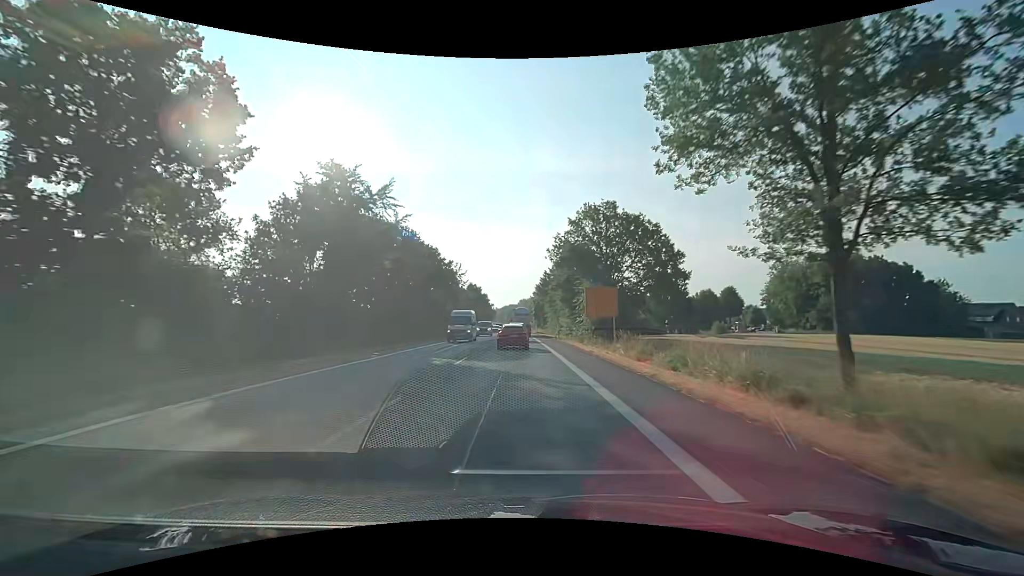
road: primary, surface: asphalt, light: Day
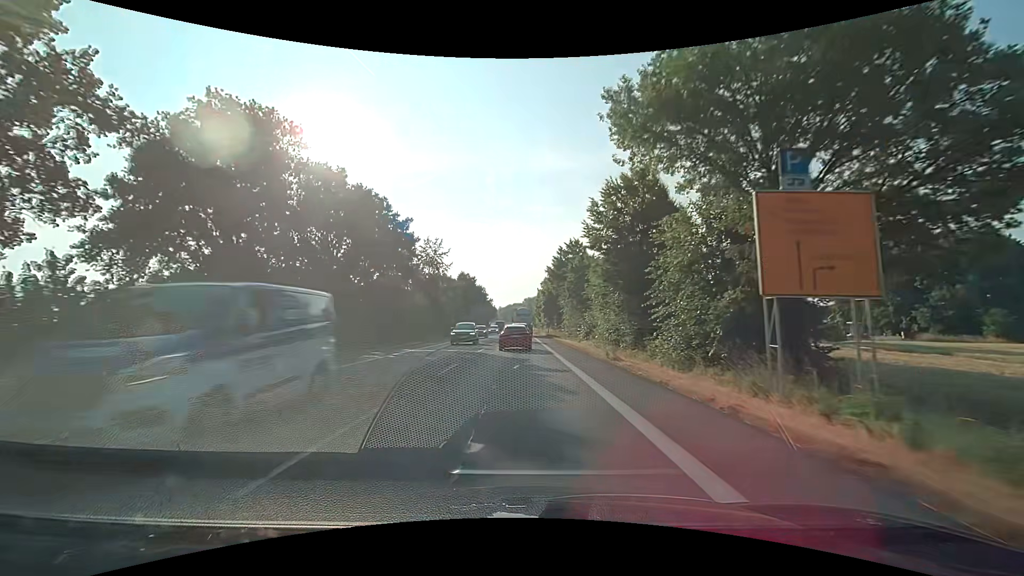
(-0.2, +27.7) m; -1°
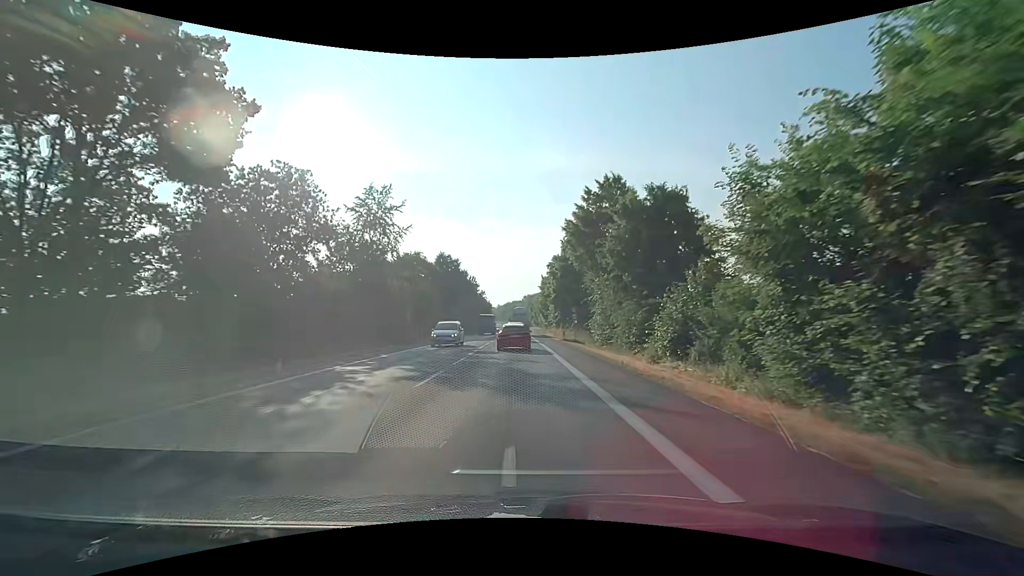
(-0.1, +26.8) m; 0°
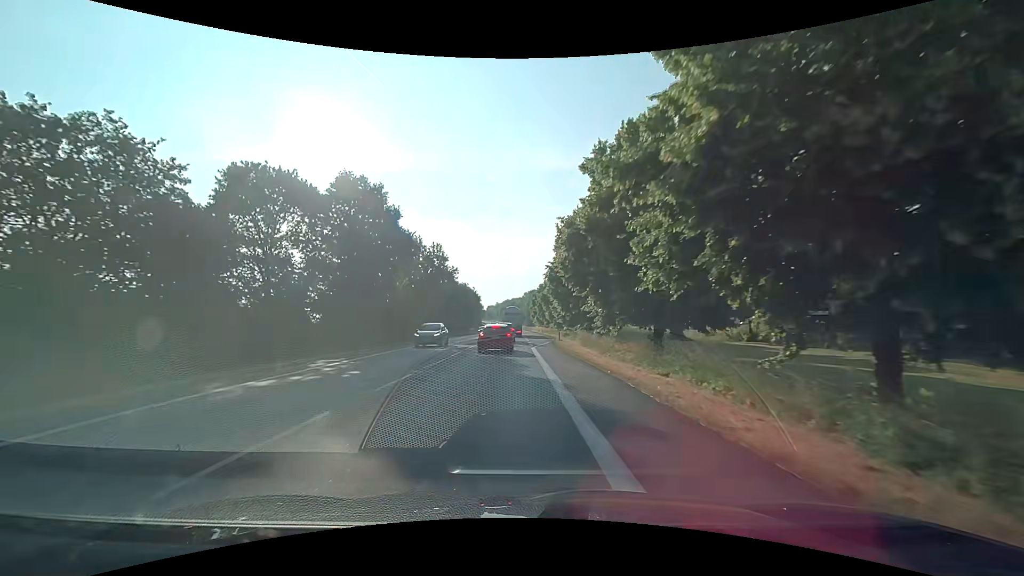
(+0.4, +42.9) m; 0°
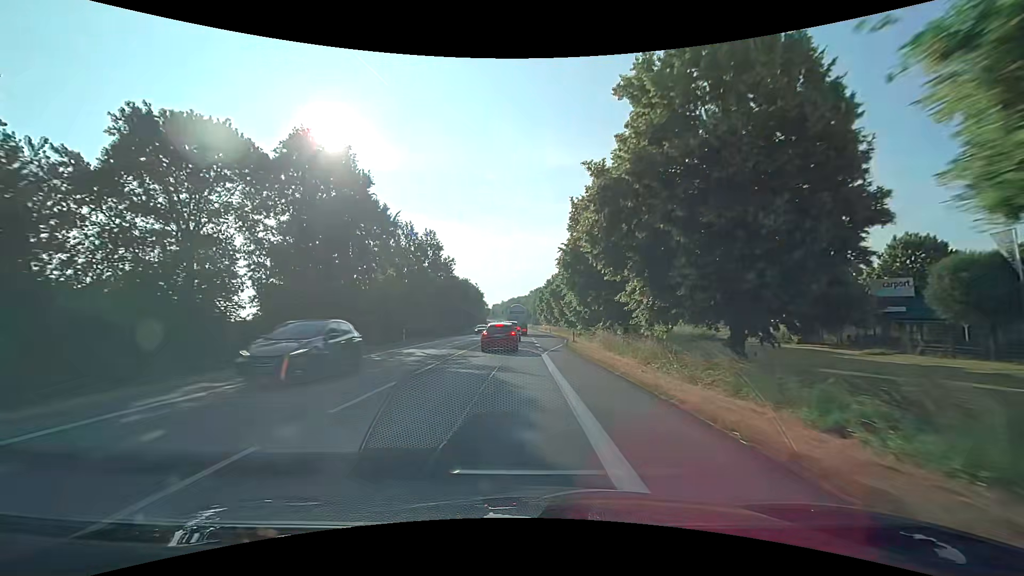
(-0.1, +8.4) m; -1°
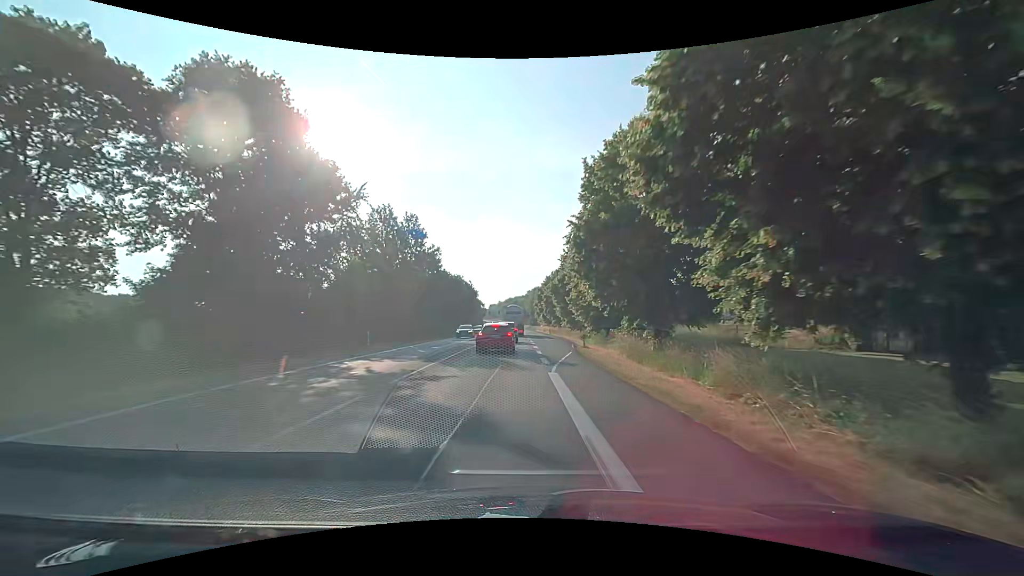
(0.0, +8.3) m; 0°
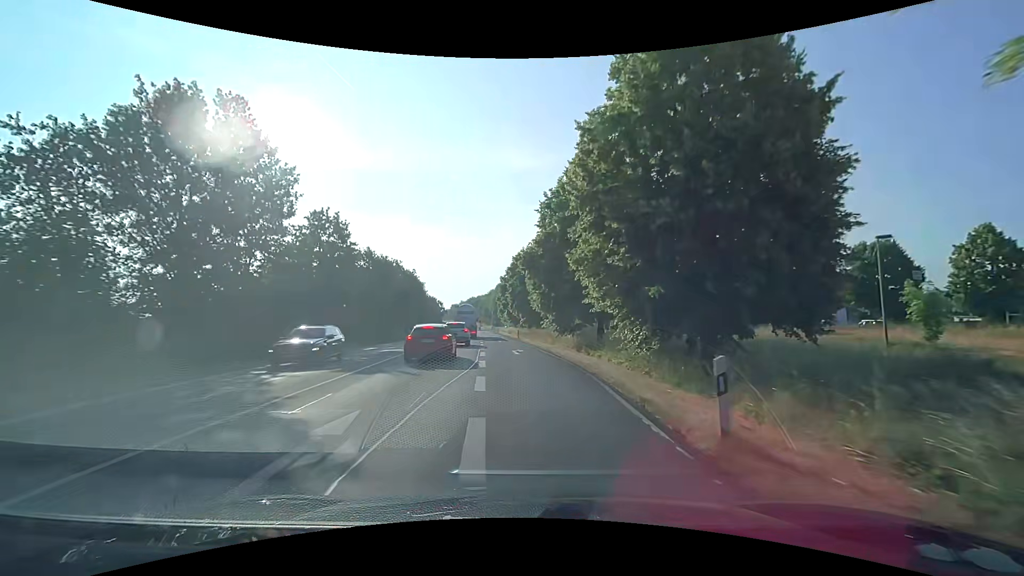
(+0.6, +25.0) m; +4°
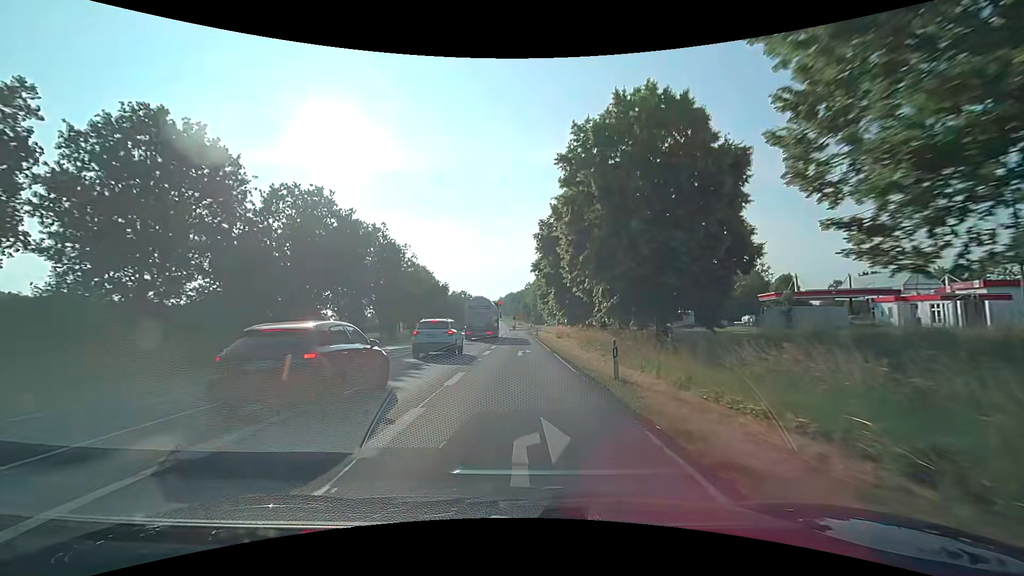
(-1.4, +41.4) m; -4°
(0, +10) (0, +20) (0, +30) (0, +40) (-1, +50) (-1, +60) (-1, +70) (-1, +80) (-2, +90) (-1, +100) m
